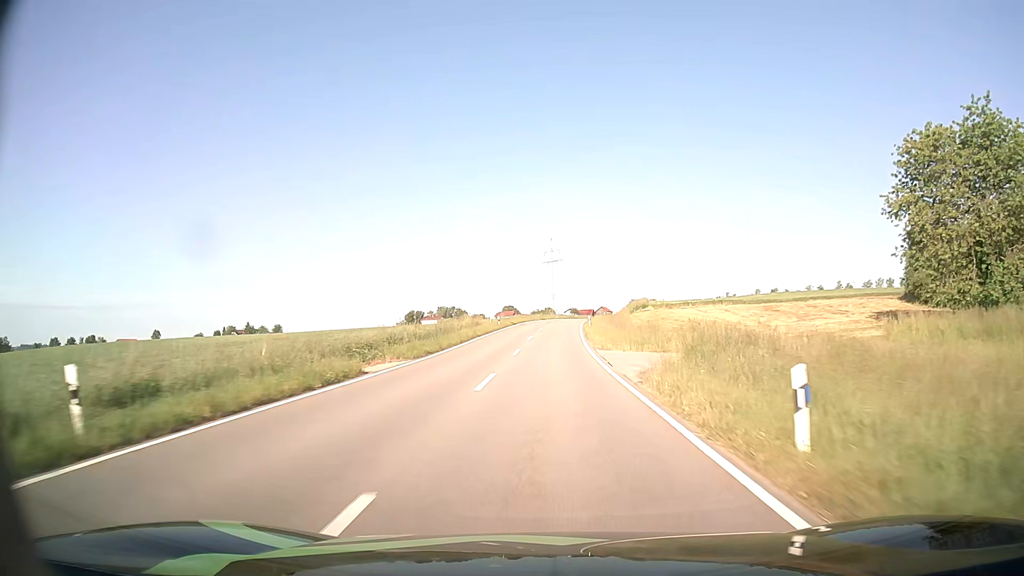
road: tertiary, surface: asphalt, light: Day
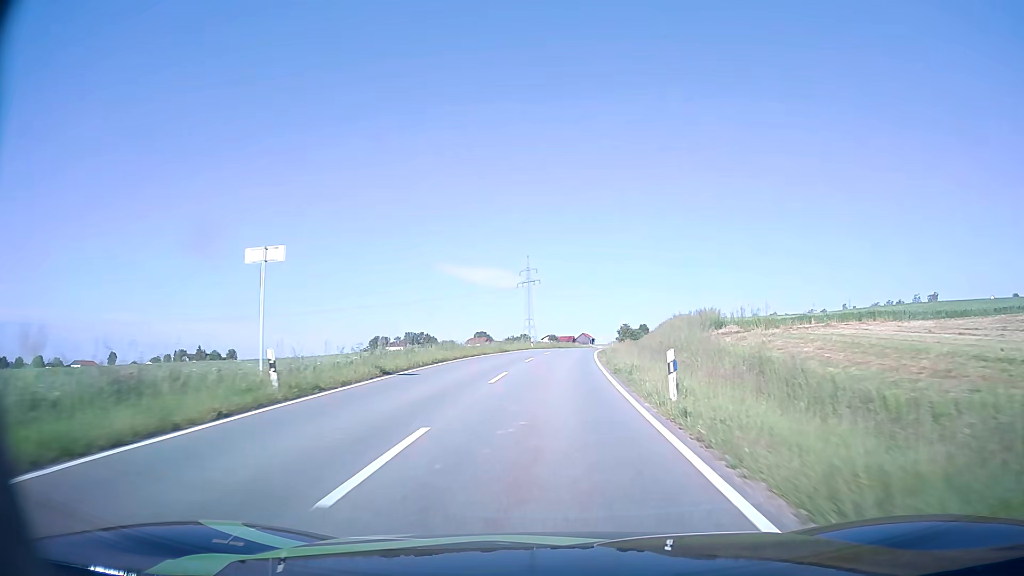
(+0.7, +45.4) m; +2°
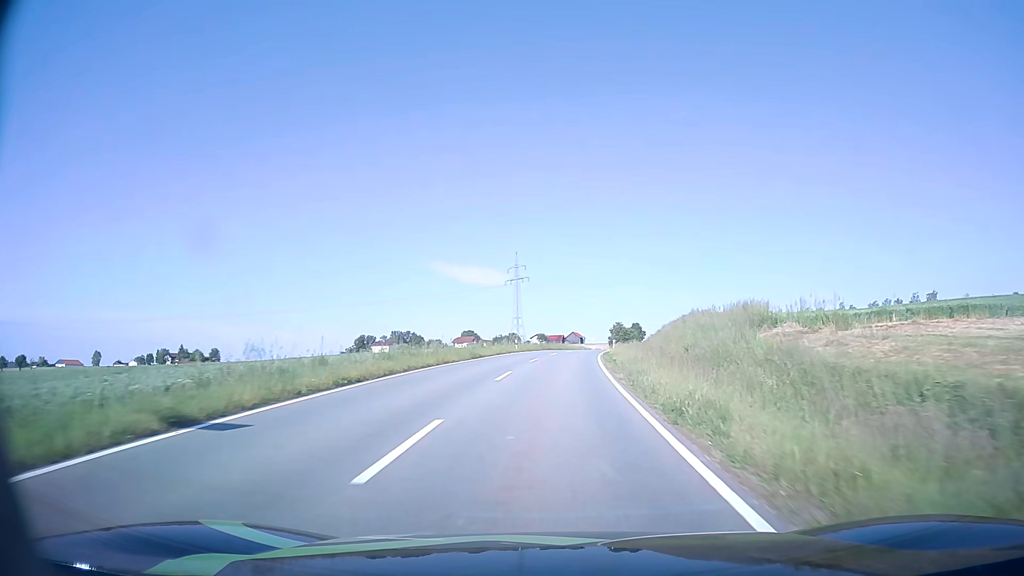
(+0.1, +11.3) m; +1°
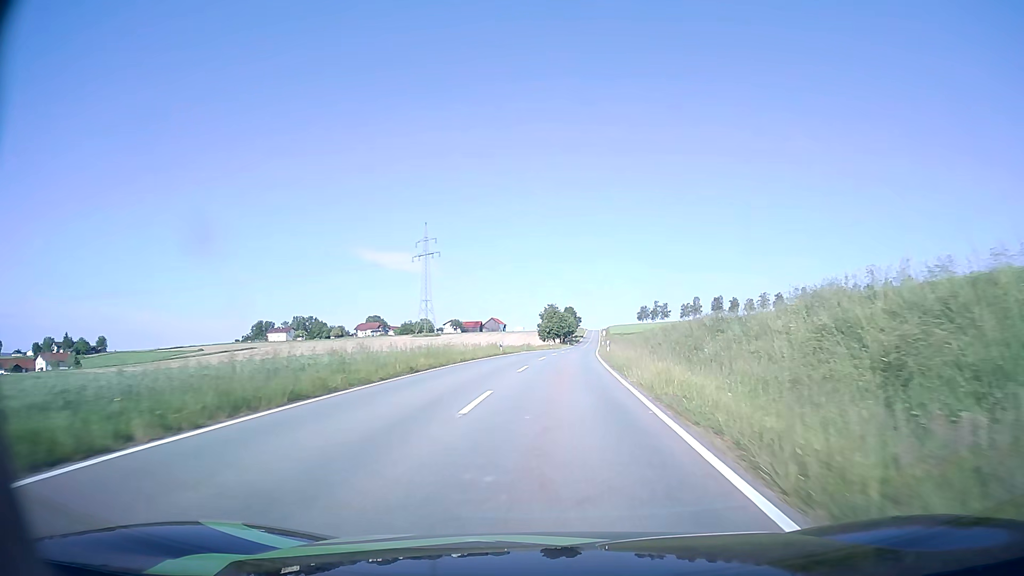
(+3.0, +57.1) m; +6°
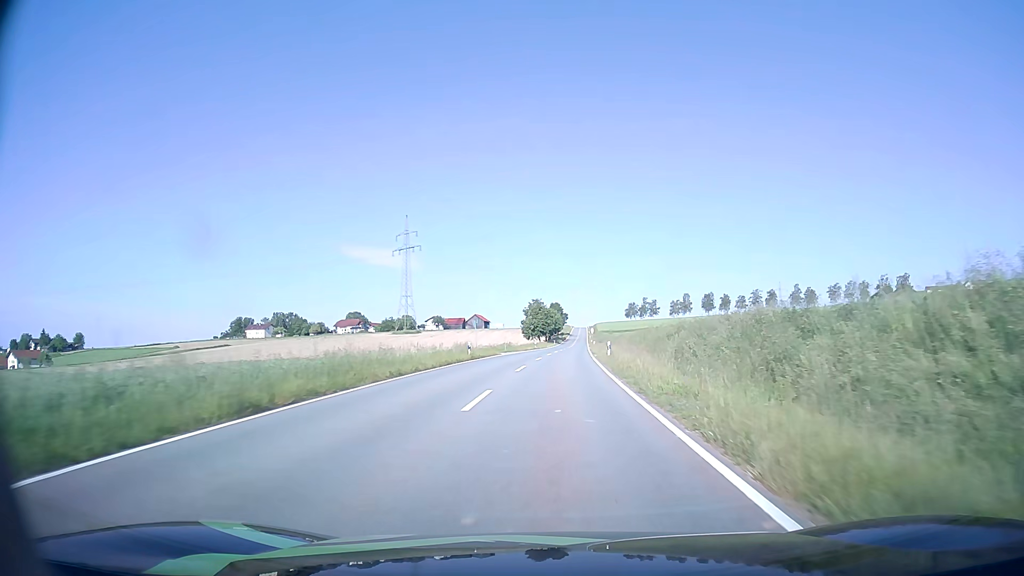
(+0.1, +11.6) m; +1°
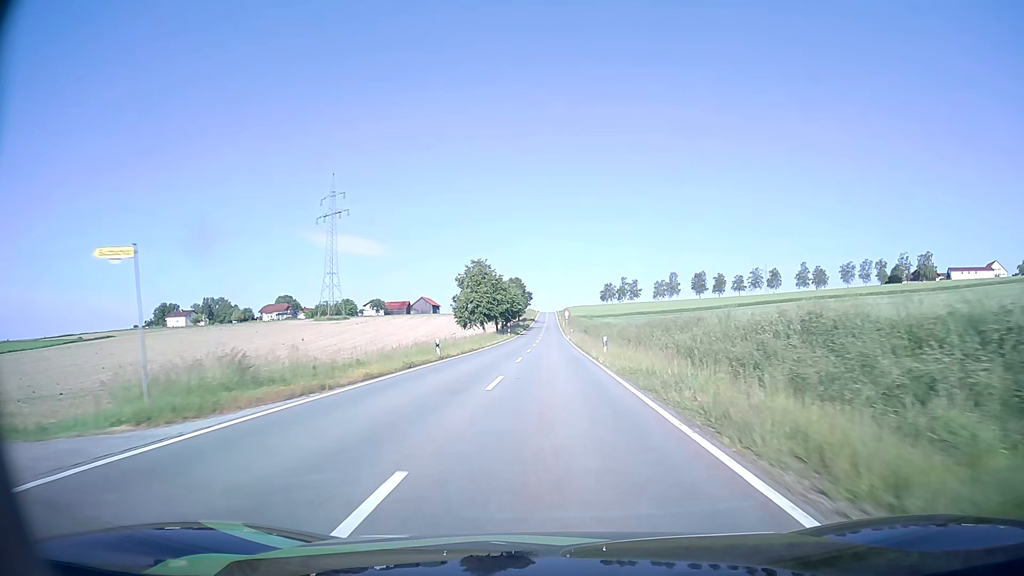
(+1.7, +58.5) m; +3°
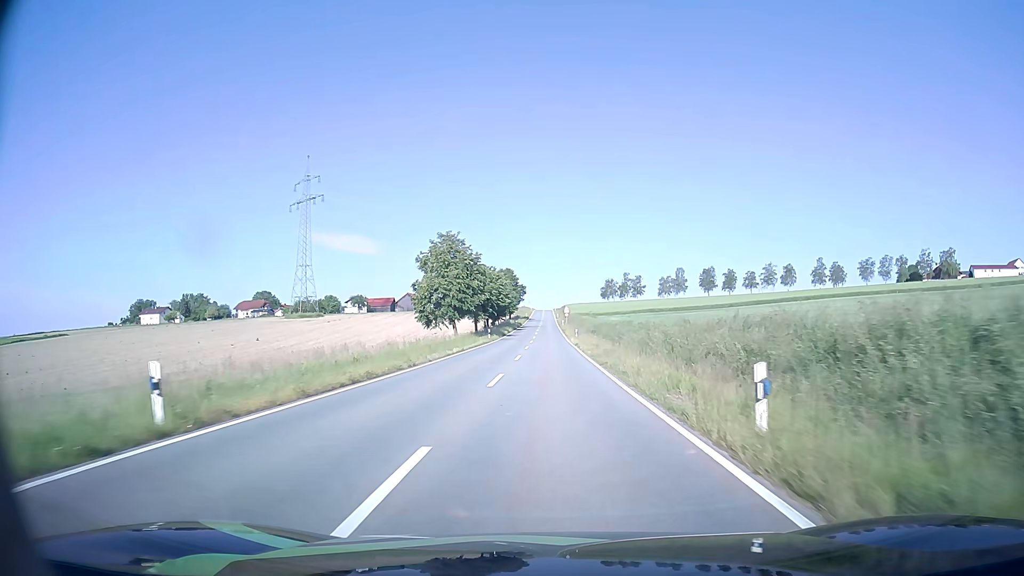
(0.0, +23.5) m; 0°
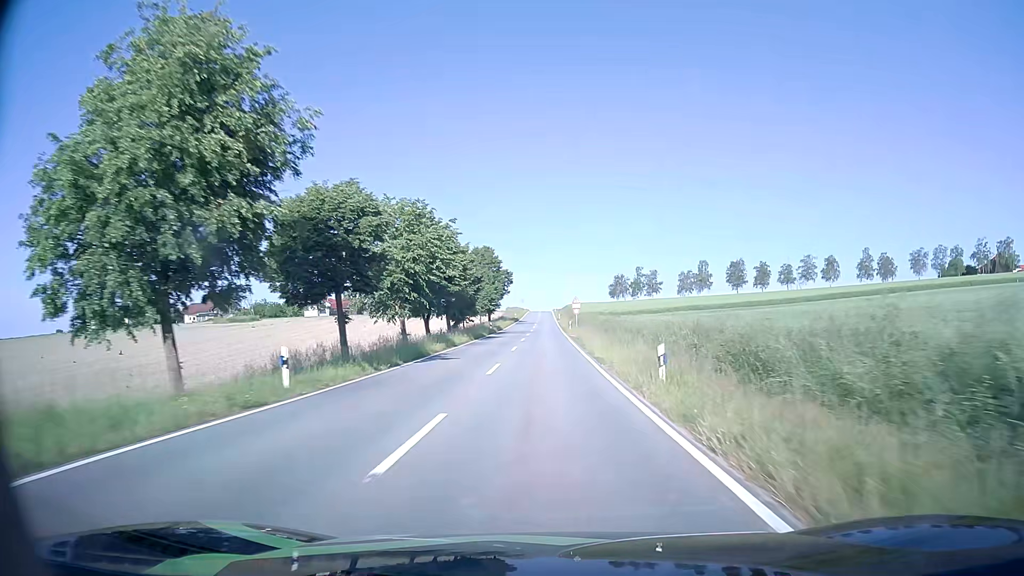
(+0.2, +46.9) m; 0°
(0, +10) (0, +20) (0, +30) (0, +40) (0, +50) (0, +60) (0, +70) (0, +80) (0, +90) (0, +100) m
